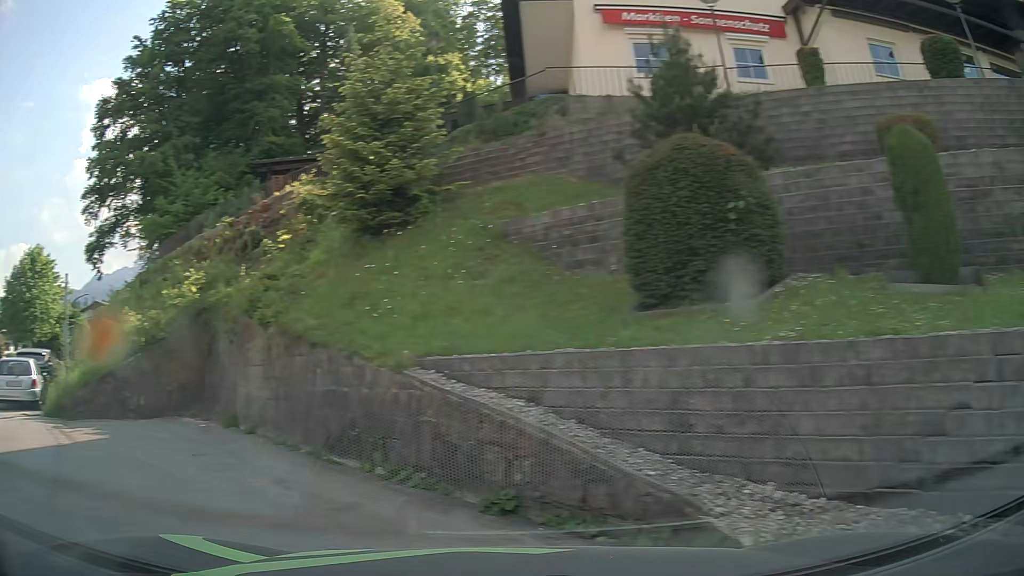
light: Day
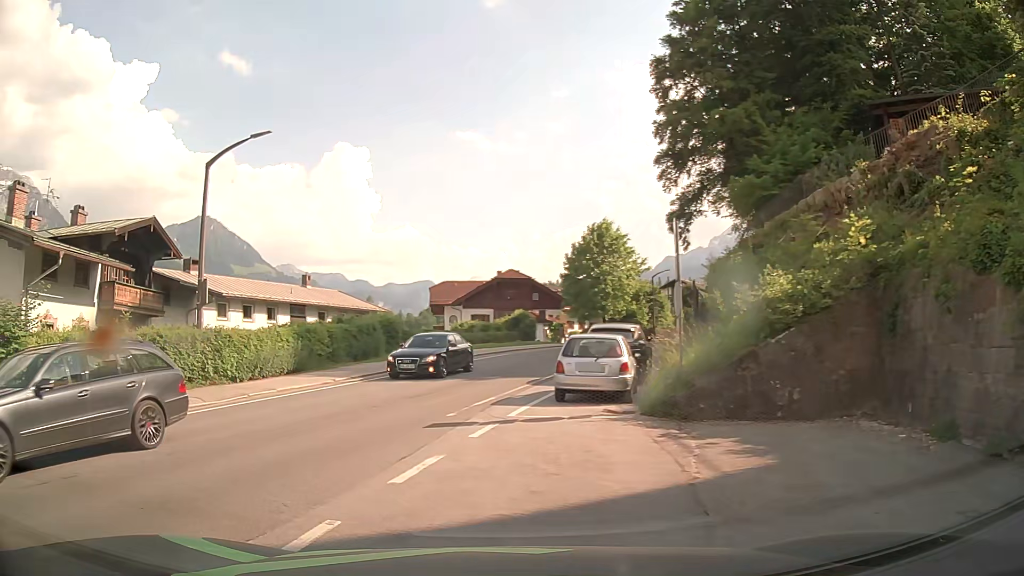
(-2.3, +4.3) m; -51°
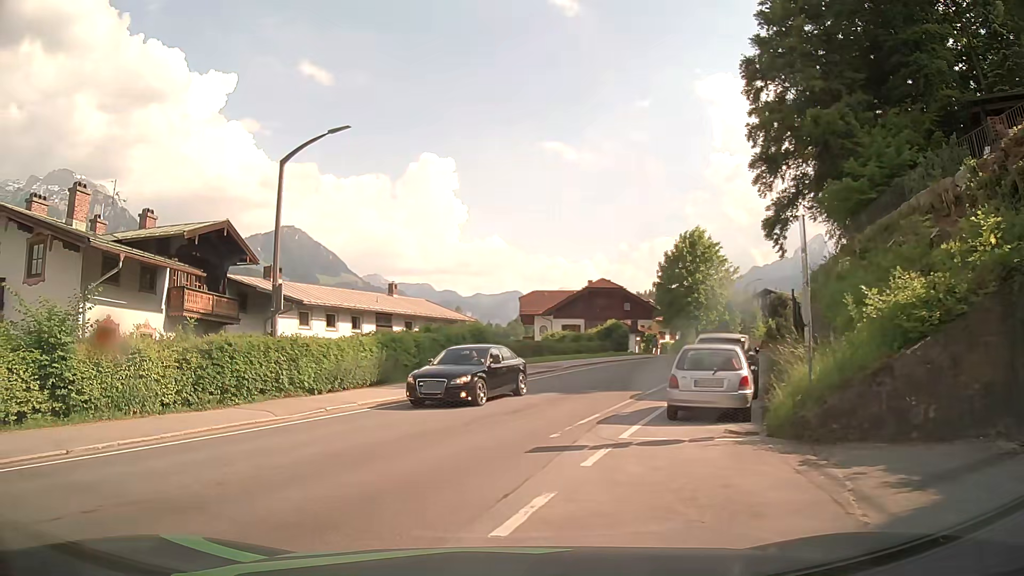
(-0.1, +1.5) m; -9°
